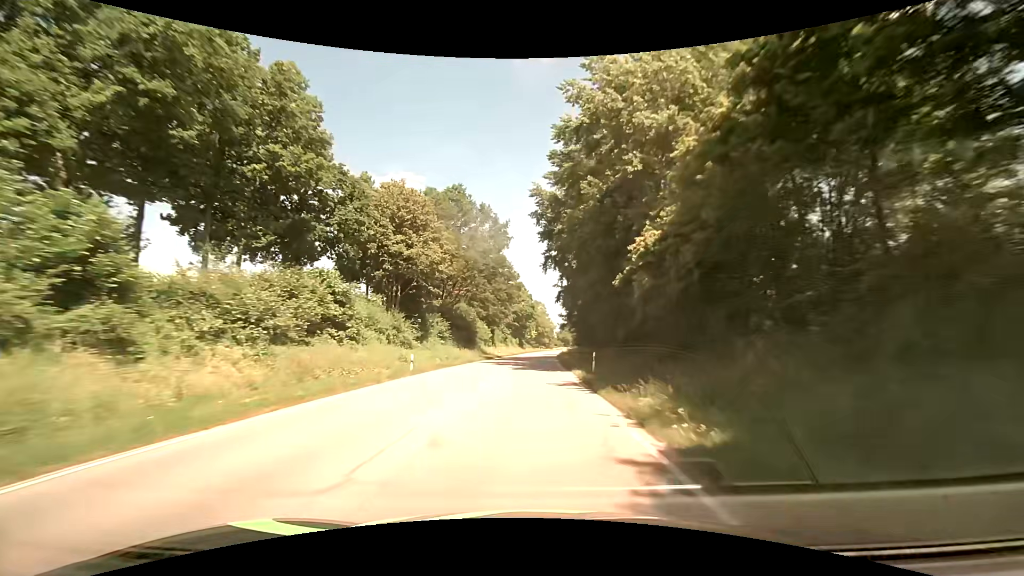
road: secondary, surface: asphalt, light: Day
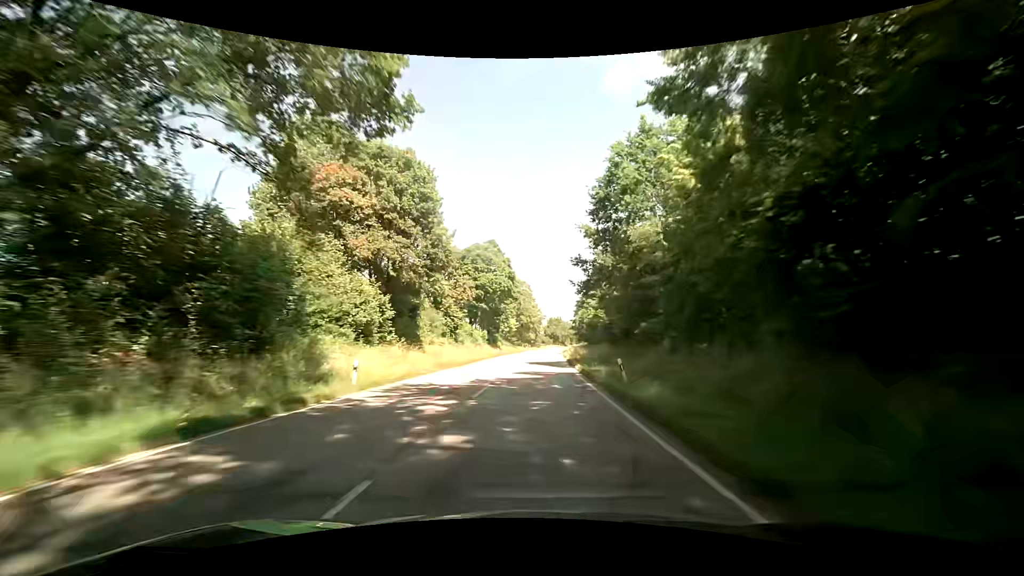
(+1.2, +56.8) m; +2°
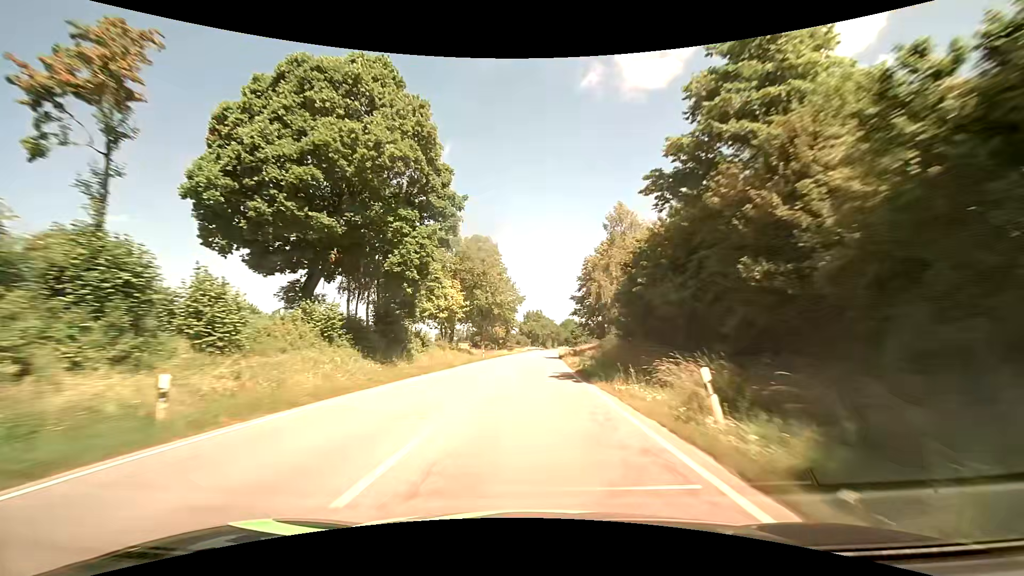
(+1.7, +57.4) m; +3°
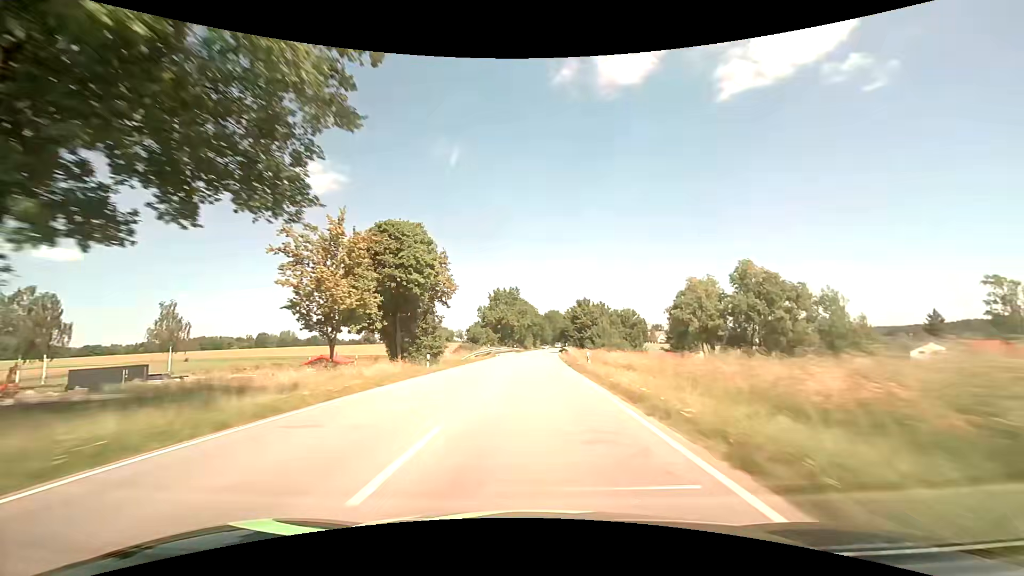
(+1.9, +72.3) m; +3°
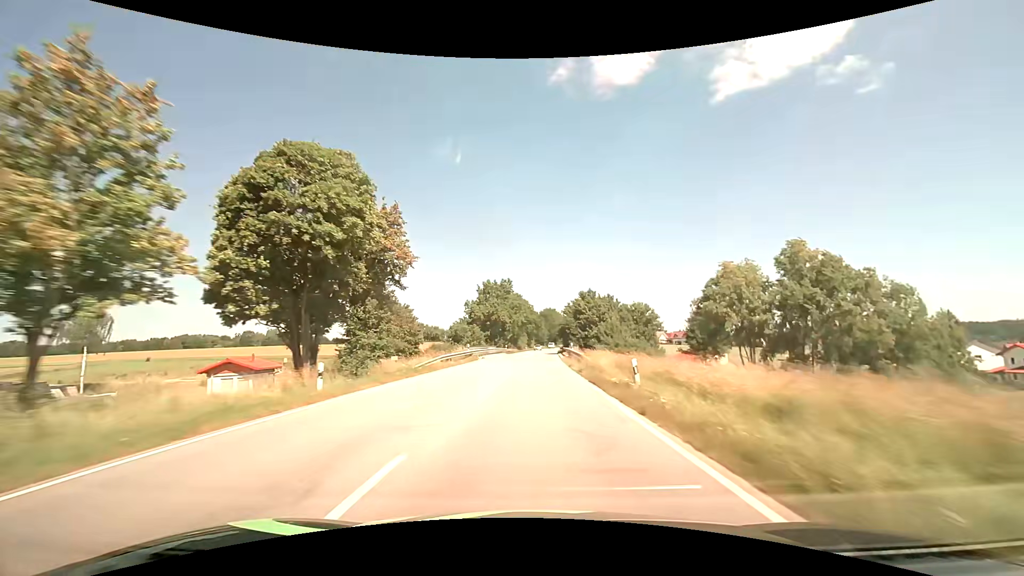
(+0.1, +14.5) m; +1°
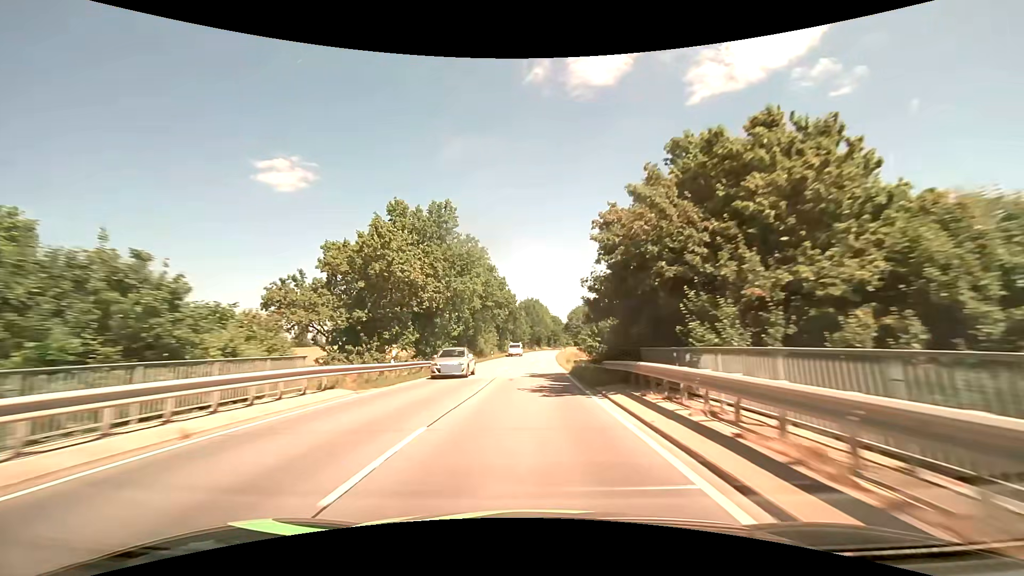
(+1.2, +58.4) m; +2°
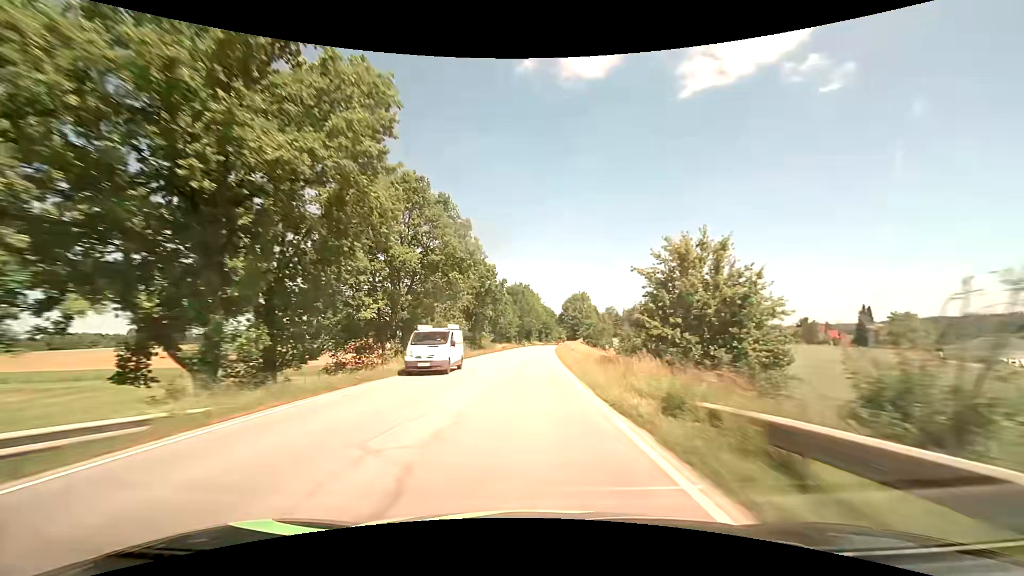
(+0.2, +29.3) m; +1°
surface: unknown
